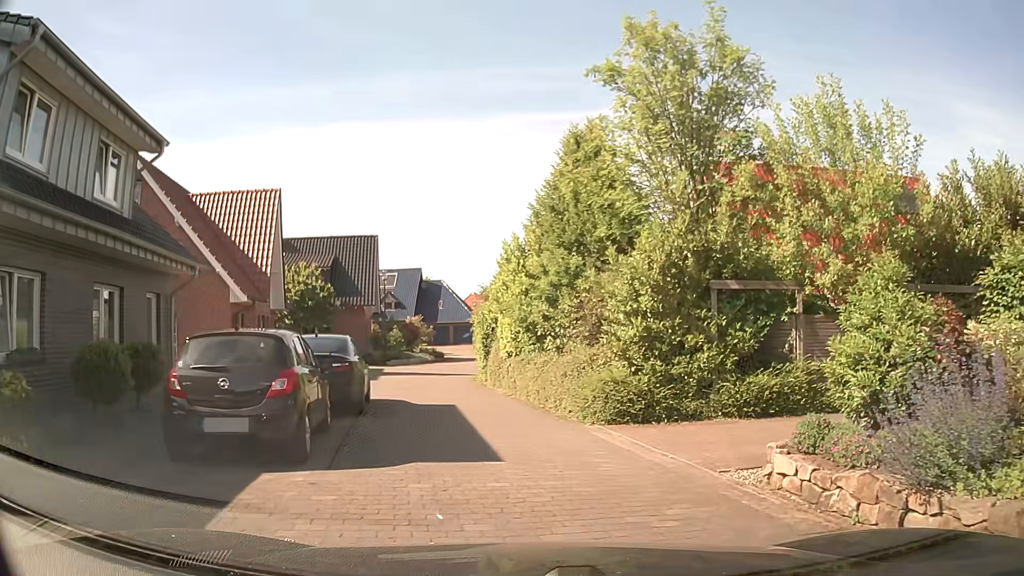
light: Day
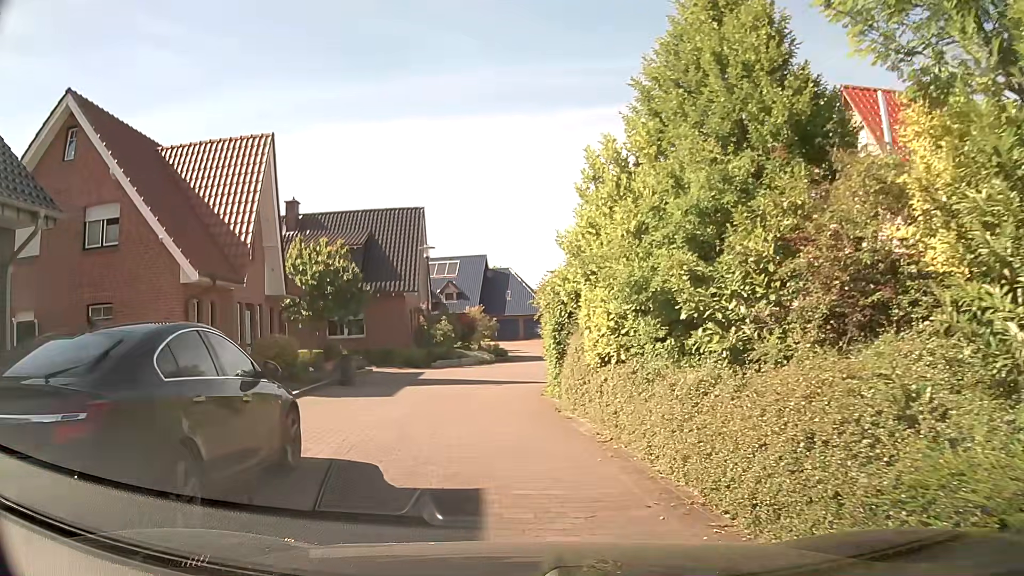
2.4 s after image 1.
(-0.3, +8.7) m; -7°
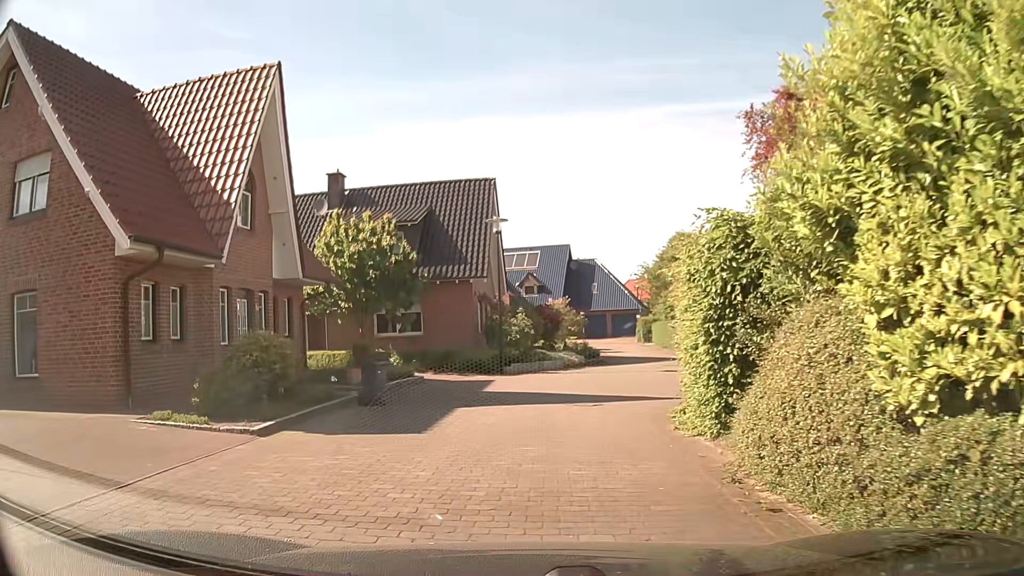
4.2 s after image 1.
(-0.4, +6.5) m; -7°
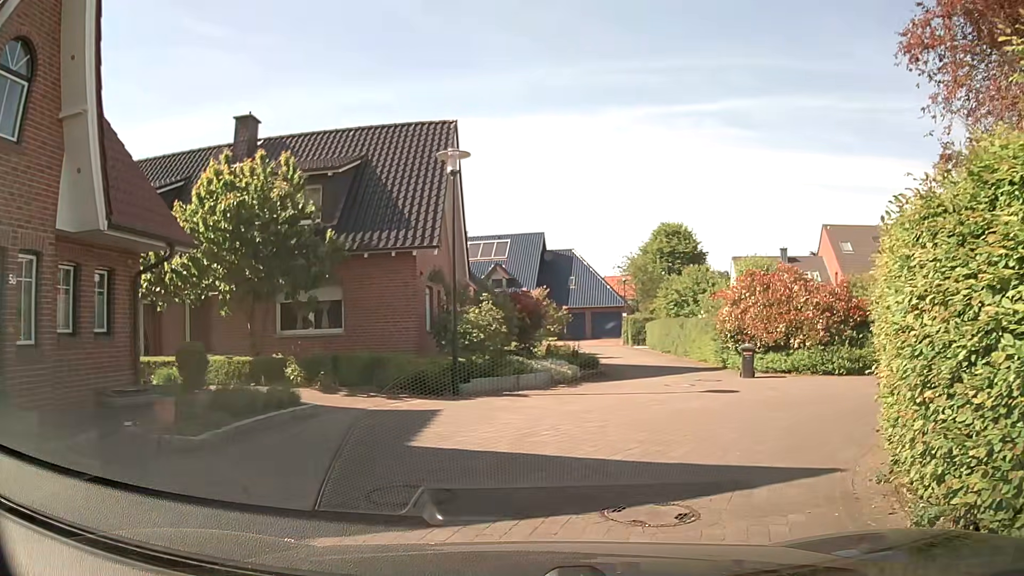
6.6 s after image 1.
(-0.2, +8.5) m; +3°
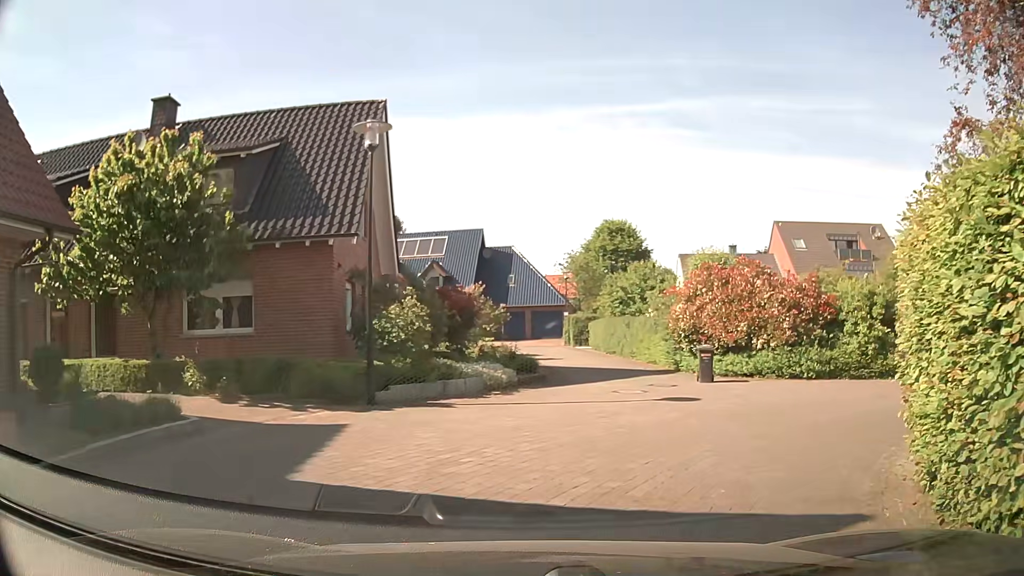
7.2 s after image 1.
(+0.1, +2.1) m; +4°
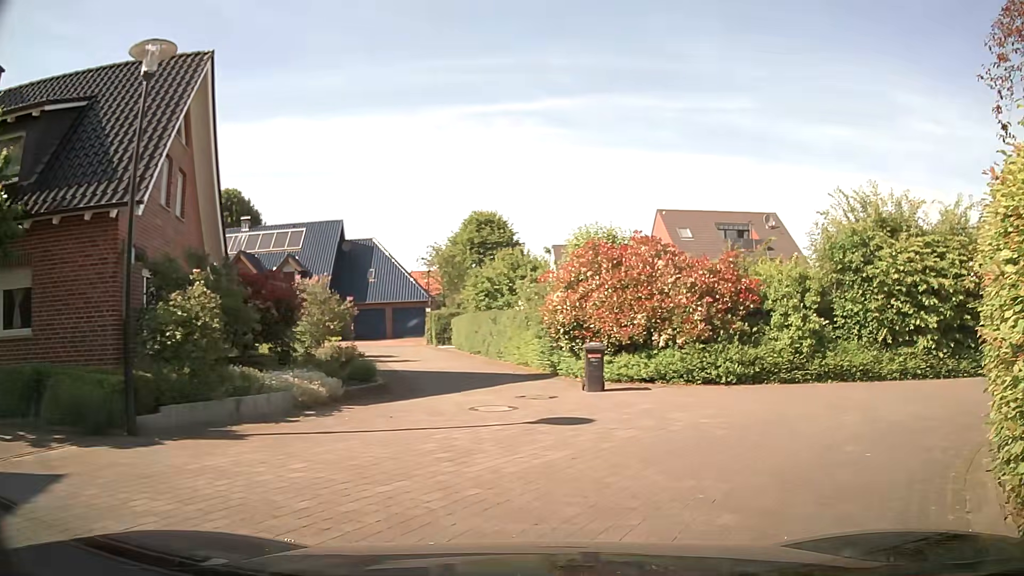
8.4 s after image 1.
(+0.4, +4.0) m; +11°
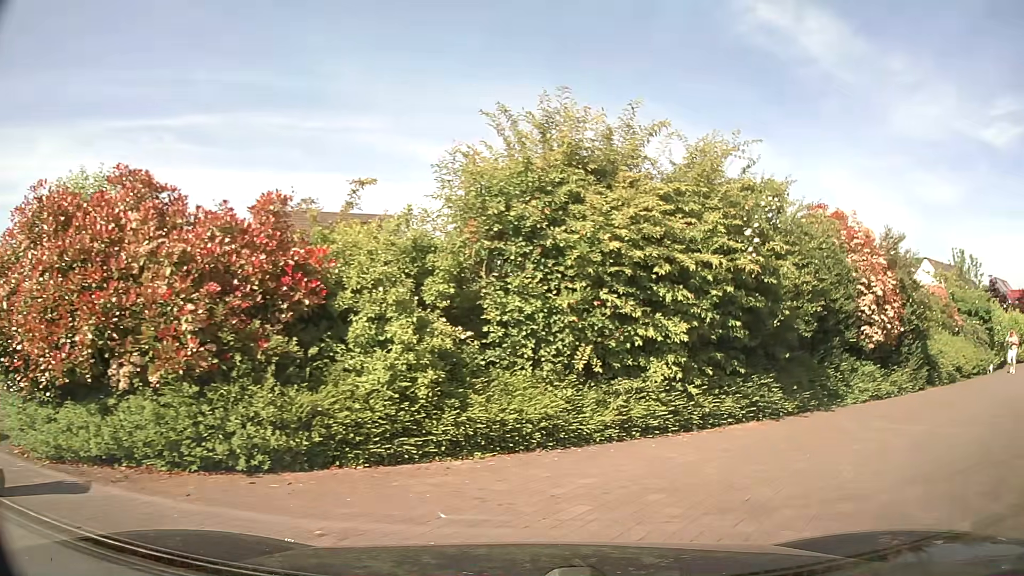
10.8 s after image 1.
(+1.9, +7.6) m; +32°
